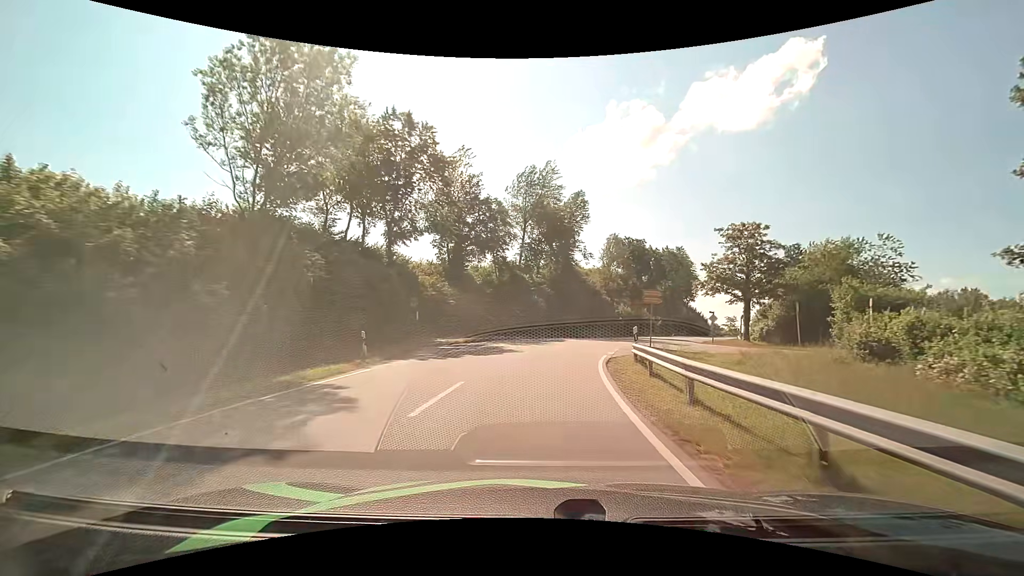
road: tertiary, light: Day
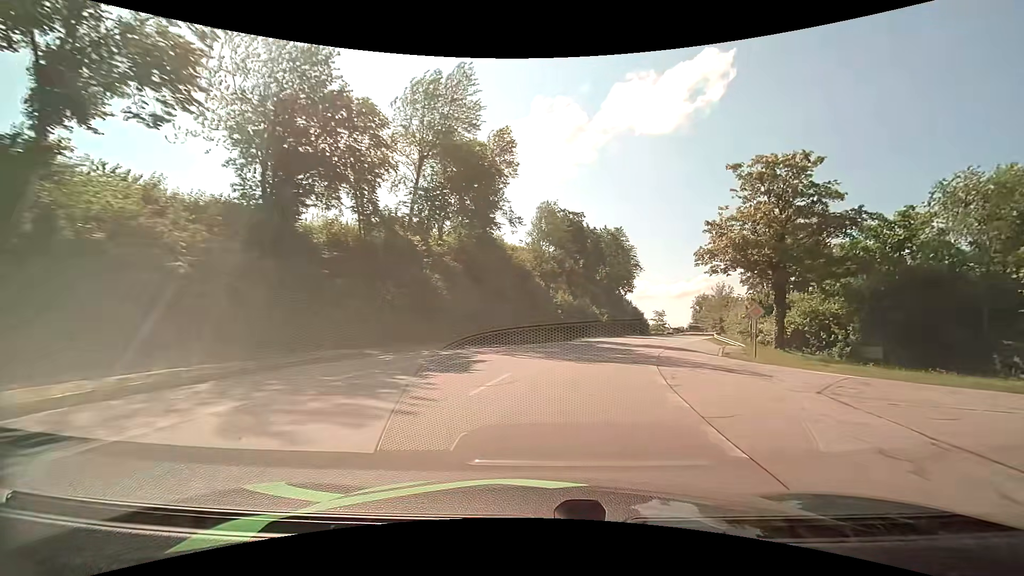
(+1.2, +22.7) m; +9°
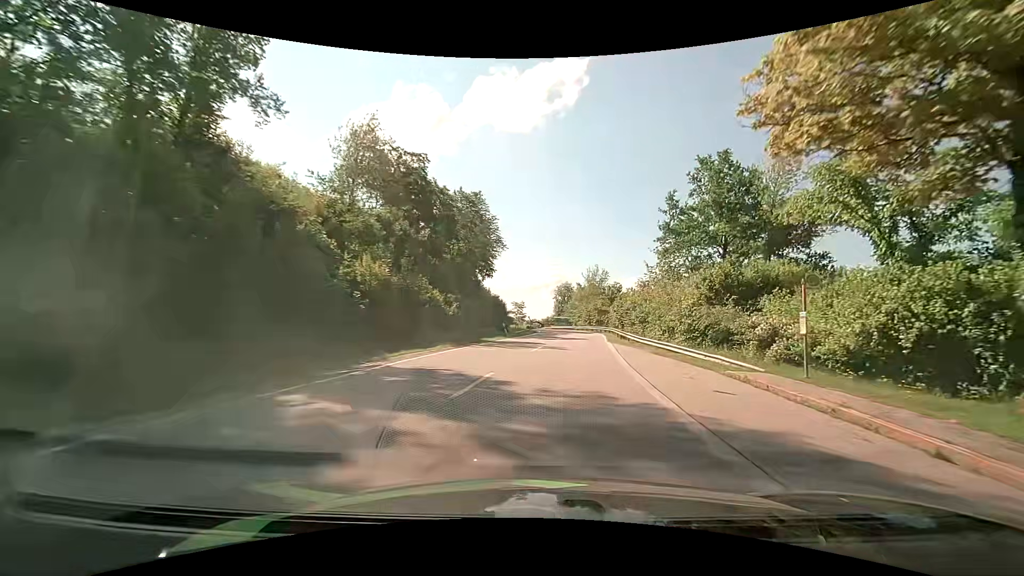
(+3.4, +24.2) m; +16°
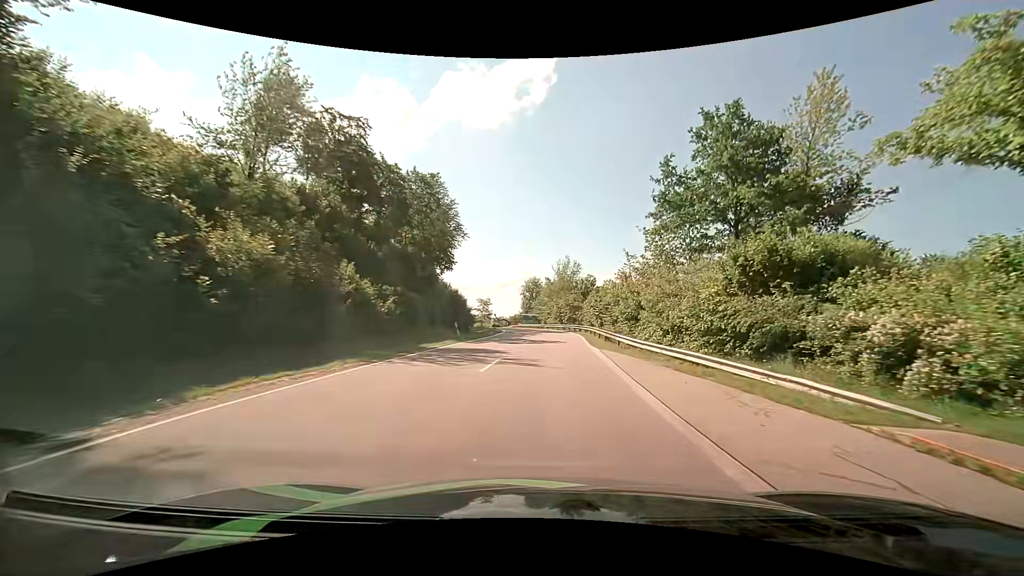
(+0.3, +8.4) m; +4°
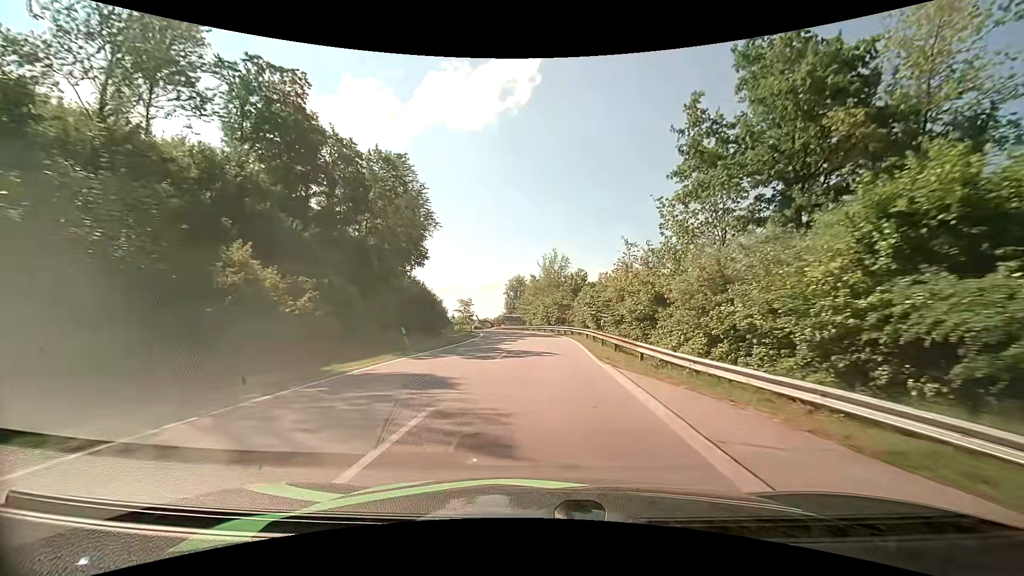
(+0.1, +8.6) m; +2°
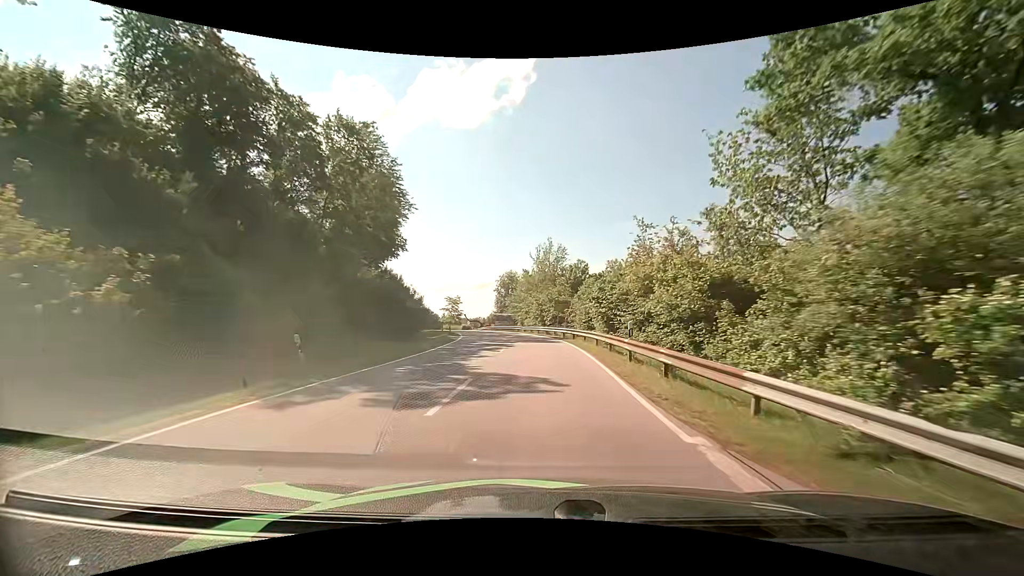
(0.0, +8.7) m; +1°
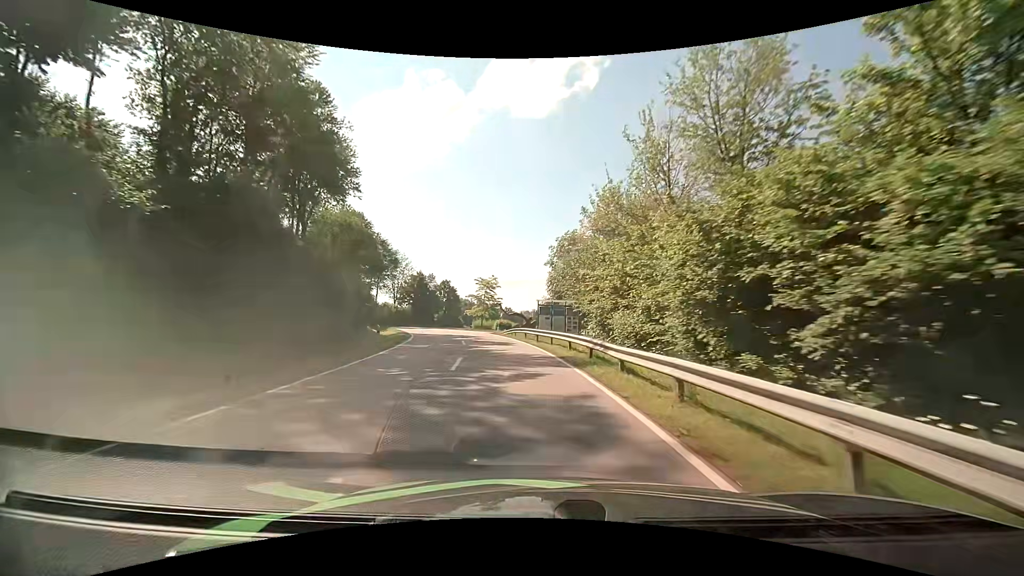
(-1.5, +42.9) m; -7°
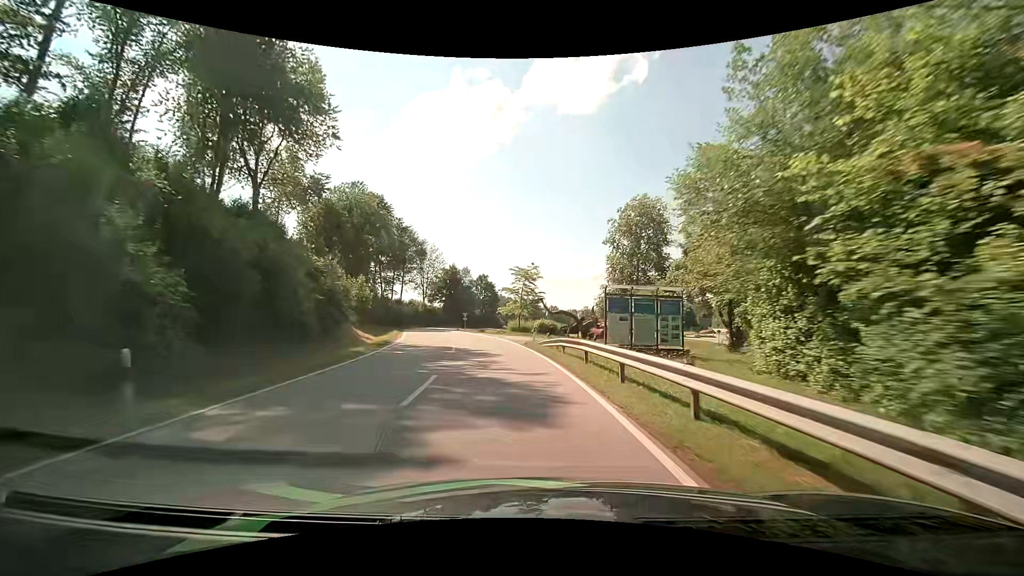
(-0.7, +17.0) m; -5°
(0, +10) (-1, +20) (-3, +30) (-5, +40) (-8, +49) (-11, +59) (-13, +68) (-15, +78) (-16, +88) (-15, +98) m
